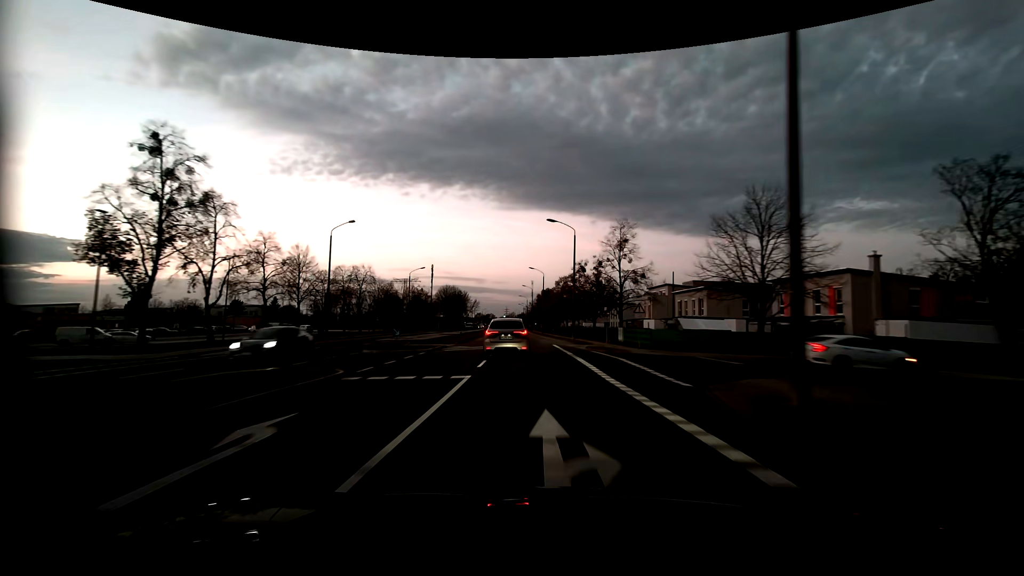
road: tertiary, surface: asphalt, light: Dusk
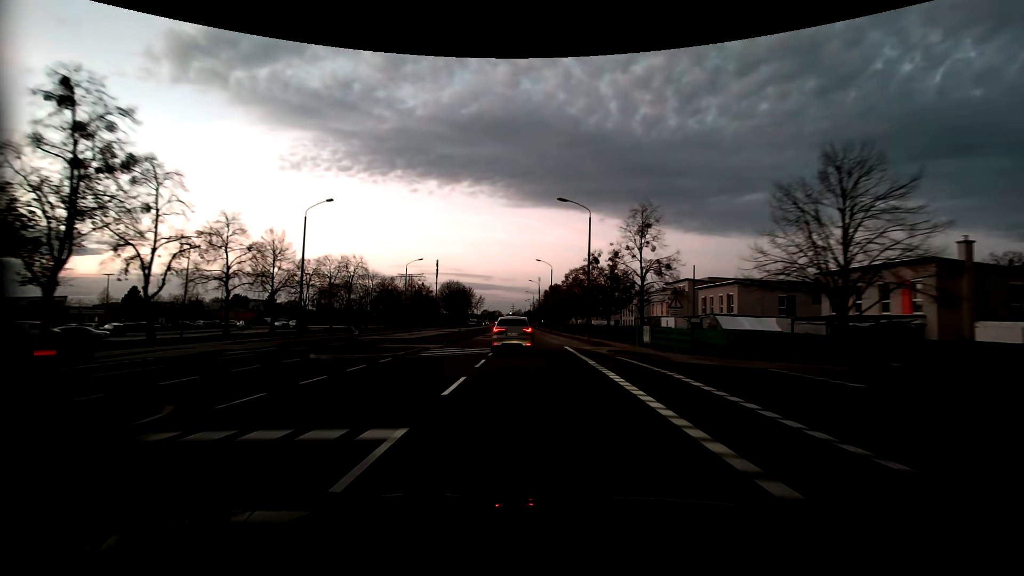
(0.0, +7.3) m; -1°
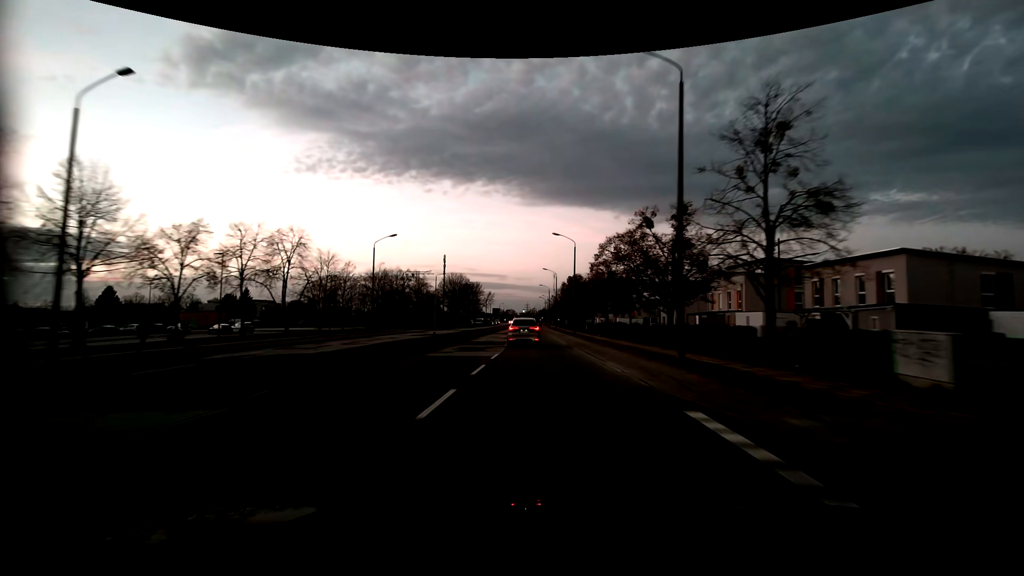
(-0.3, +23.3) m; -2°
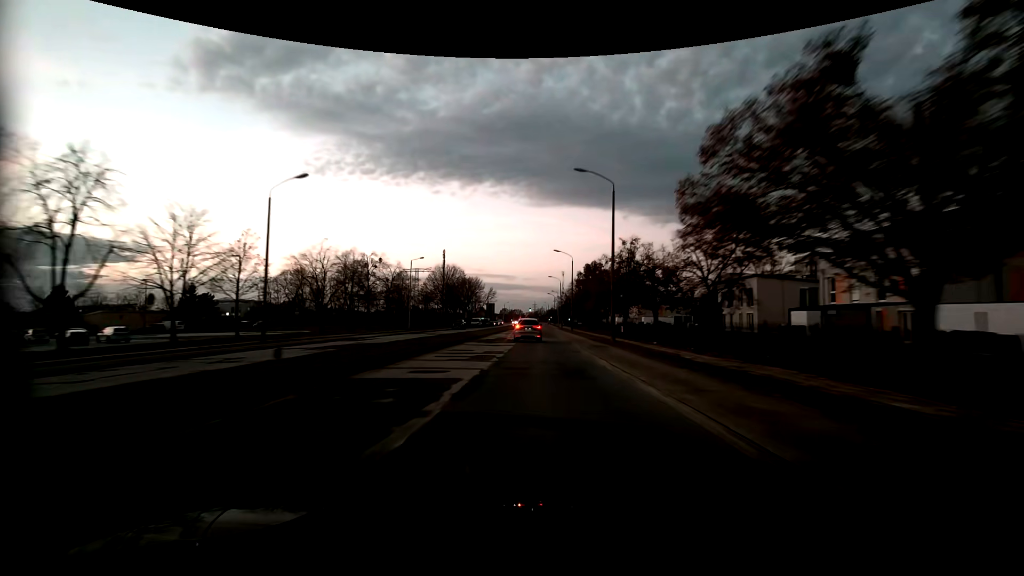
(-0.2, +25.5) m; -1°
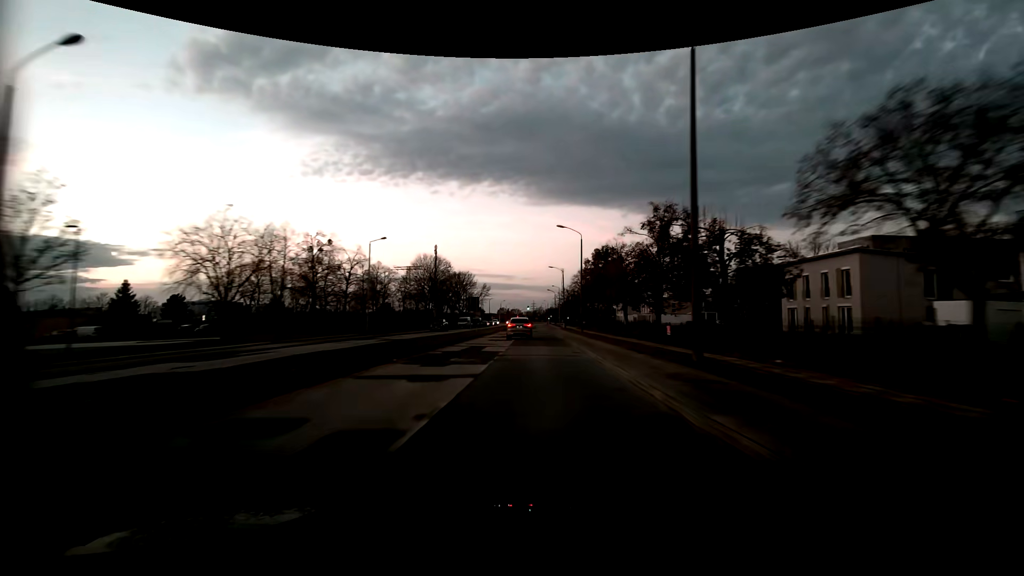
(-0.1, +17.9) m; 0°
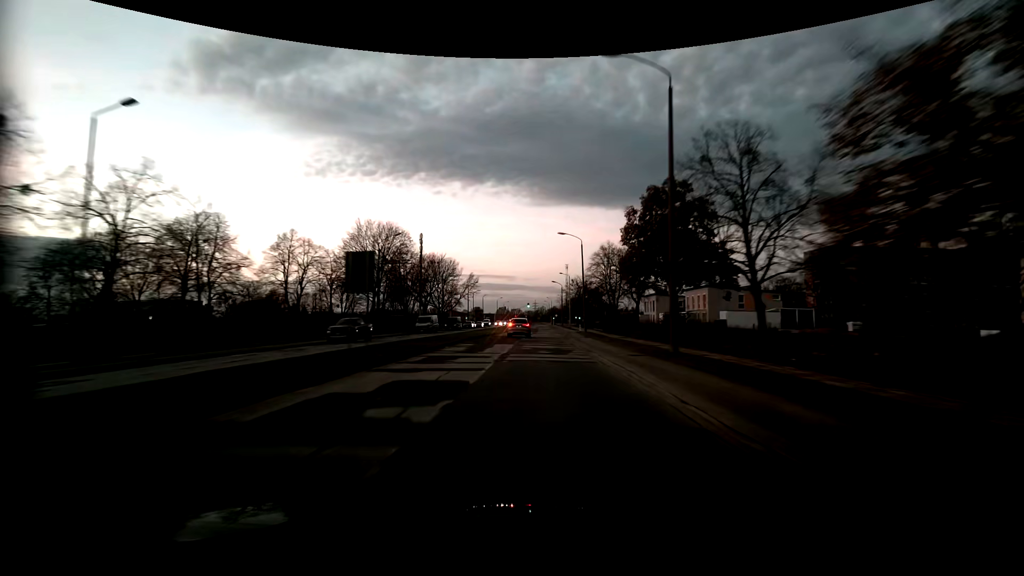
(-0.2, +36.3) m; 0°
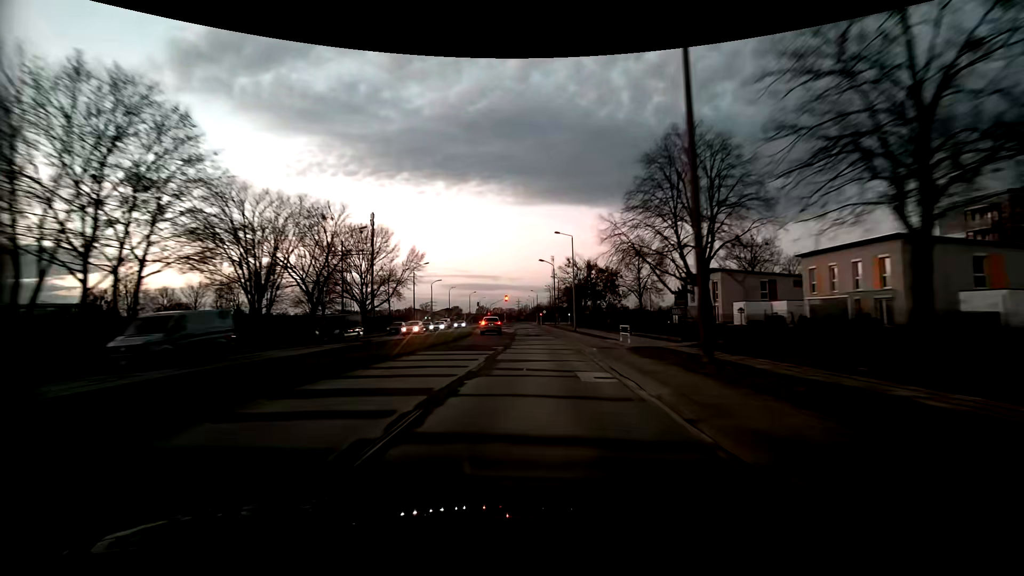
(+0.3, +44.1) m; +1°
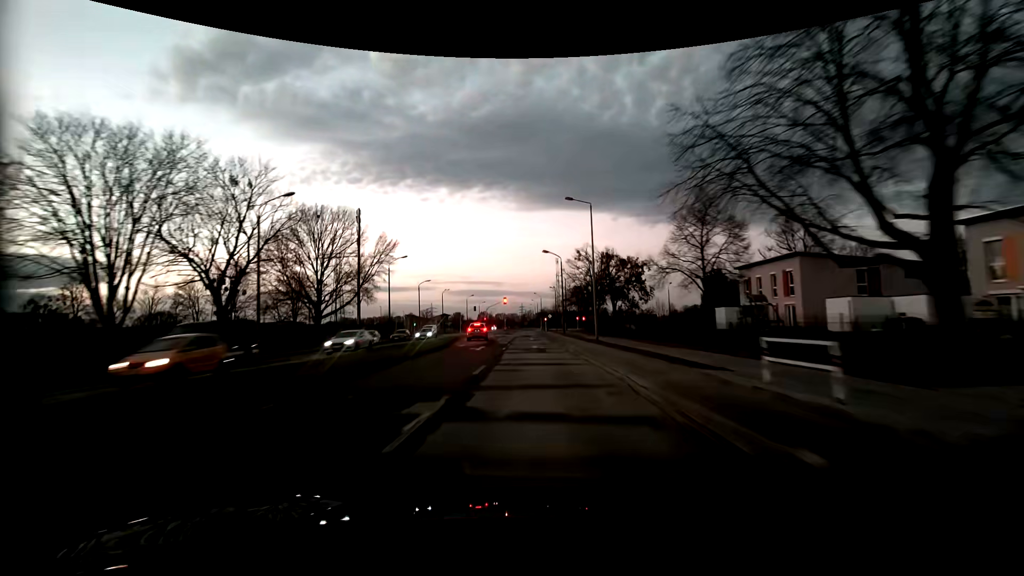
(+0.1, +16.8) m; 0°
(0, +10) (0, +20) (0, +30) (-1, +40) (-1, +50) (-1, +60) (-1, +70) (-2, +80) (-2, +90) (-2, +100) m
